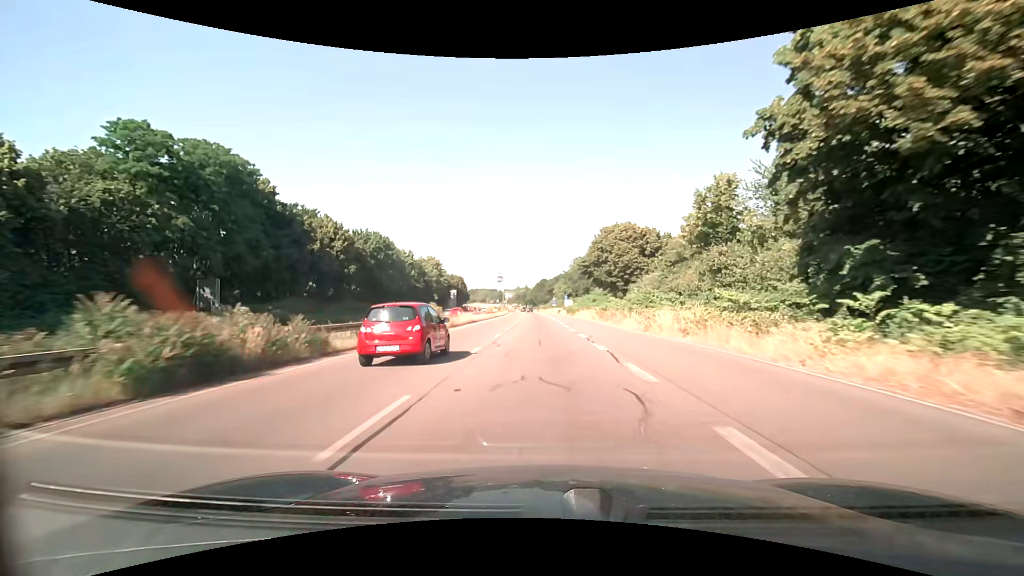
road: trunk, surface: asphalt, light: Day
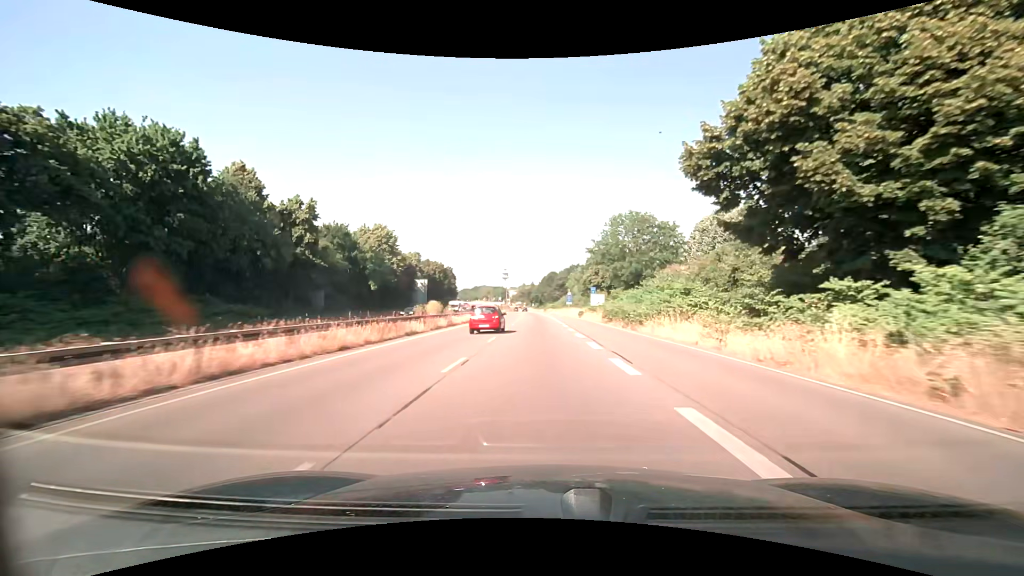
(-0.5, +47.8) m; -1°
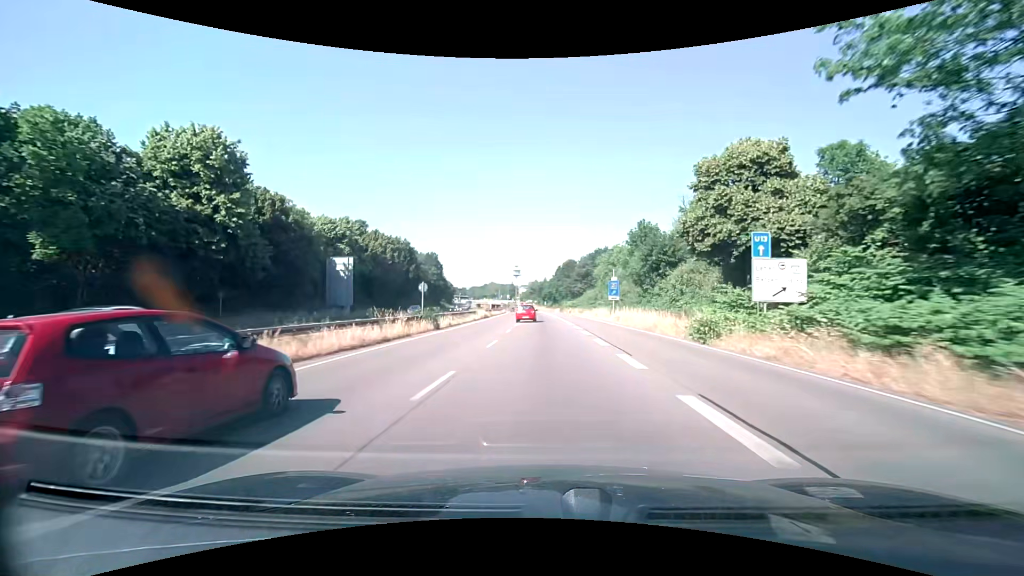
(-0.6, +48.0) m; -2°
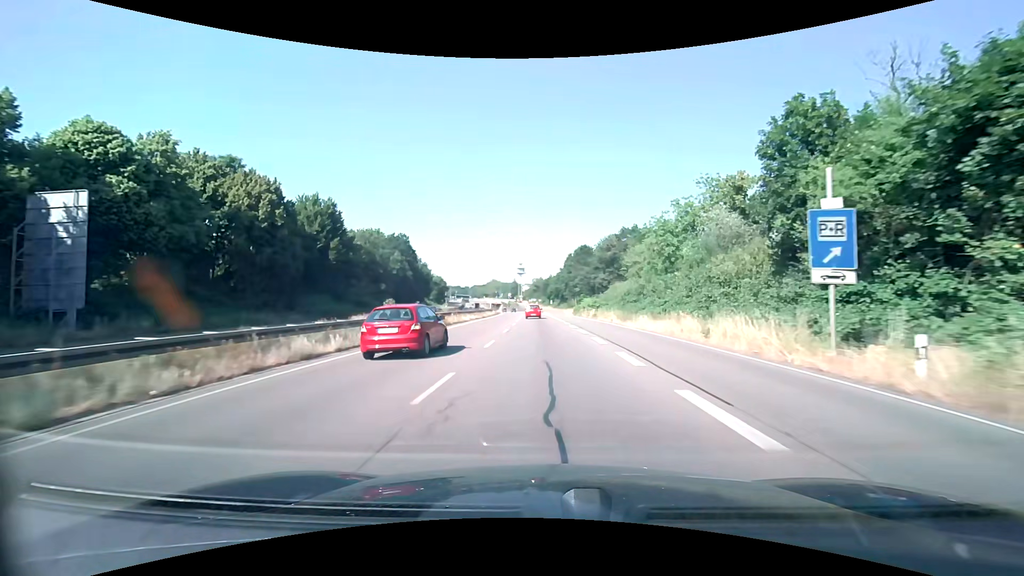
(-0.1, +36.1) m; 0°
